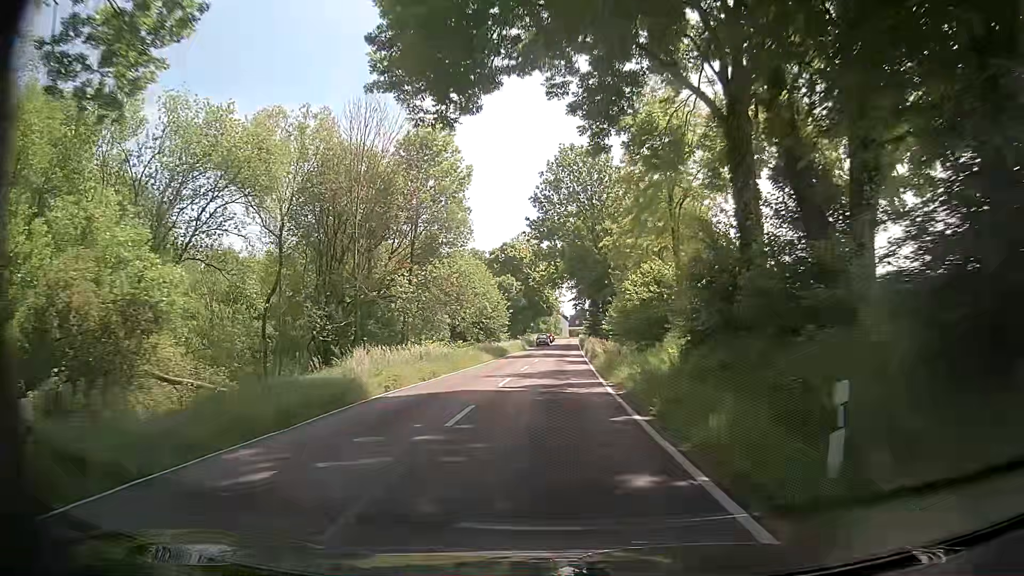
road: tertiary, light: Day
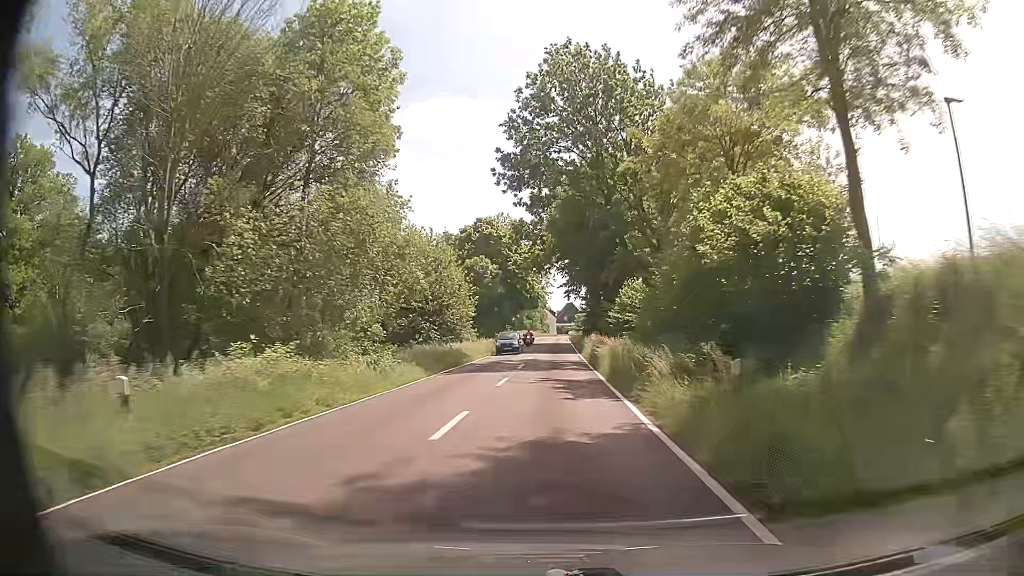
(+0.3, +19.3) m; +2°
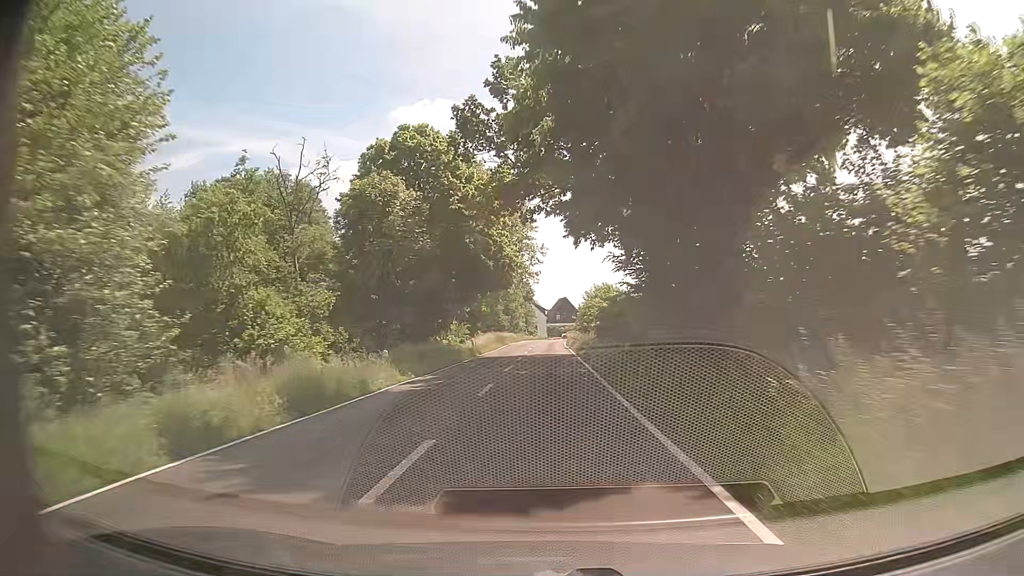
(+0.1, +38.6) m; +1°
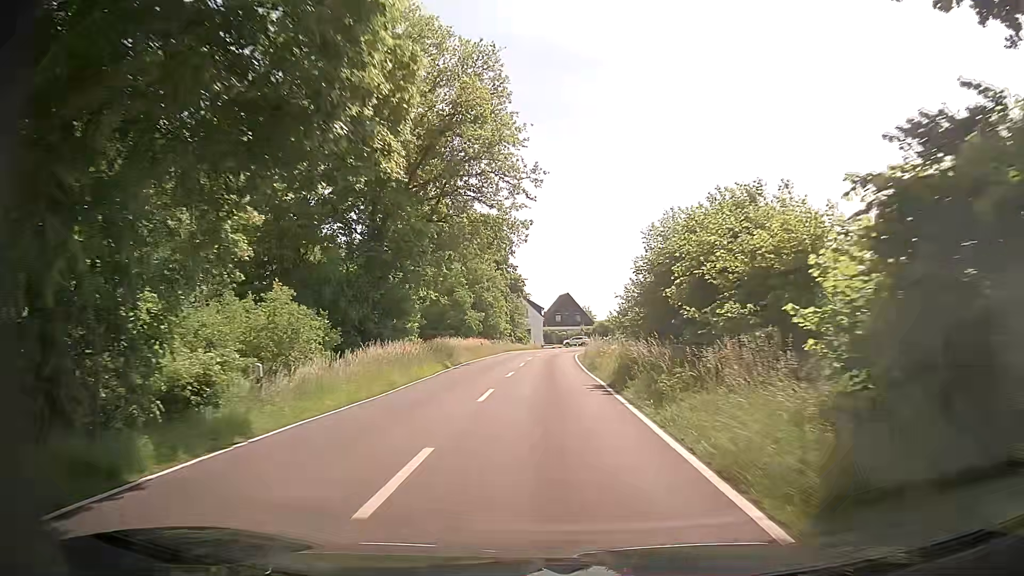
(-0.3, +35.6) m; 0°
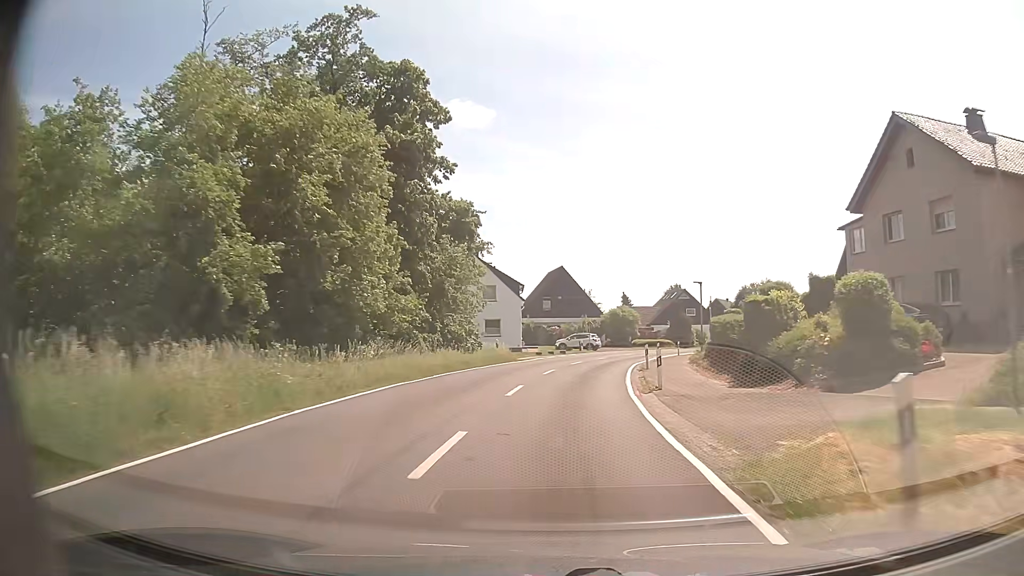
(+0.3, +43.0) m; +1°
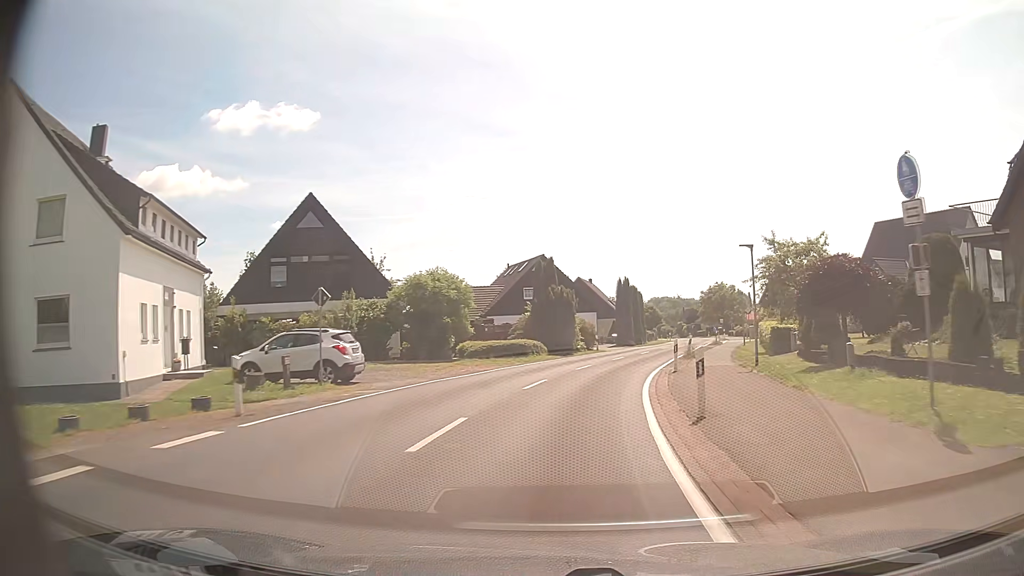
(+4.8, +42.0) m; +15°
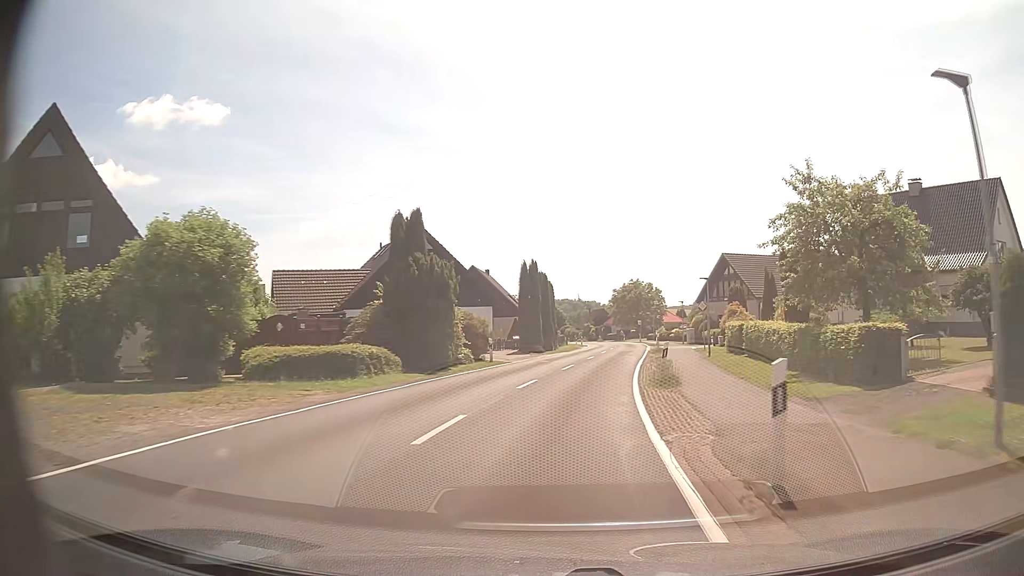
(+1.1, +16.8) m; +8°
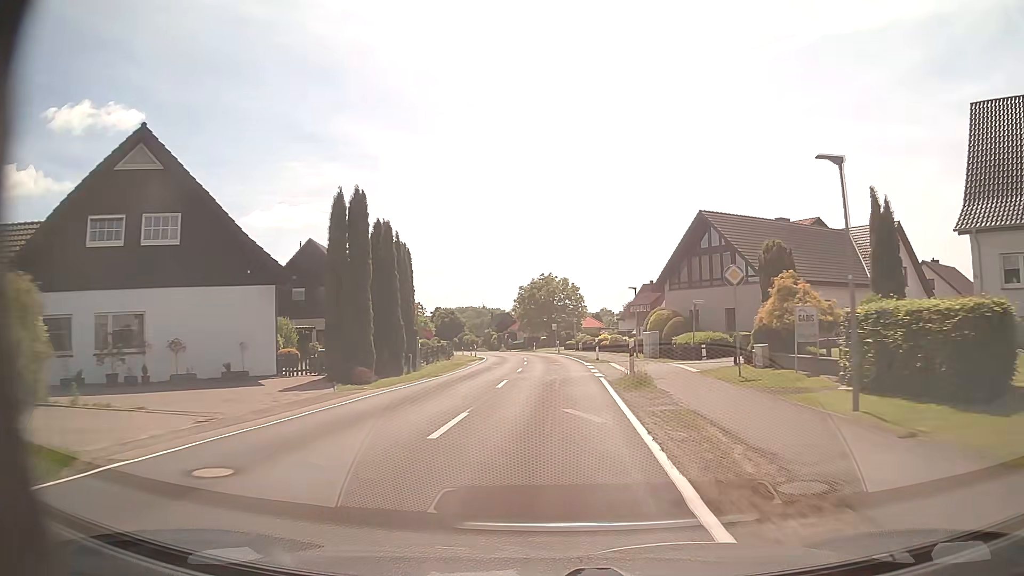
(+2.1, +25.6) m; +8°
(0, +10) (0, +20) (0, +30) (0, +40) (0, +50) (-1, +60) (-2, +70) (-3, +80) (-5, +90) (-7, +99) m
